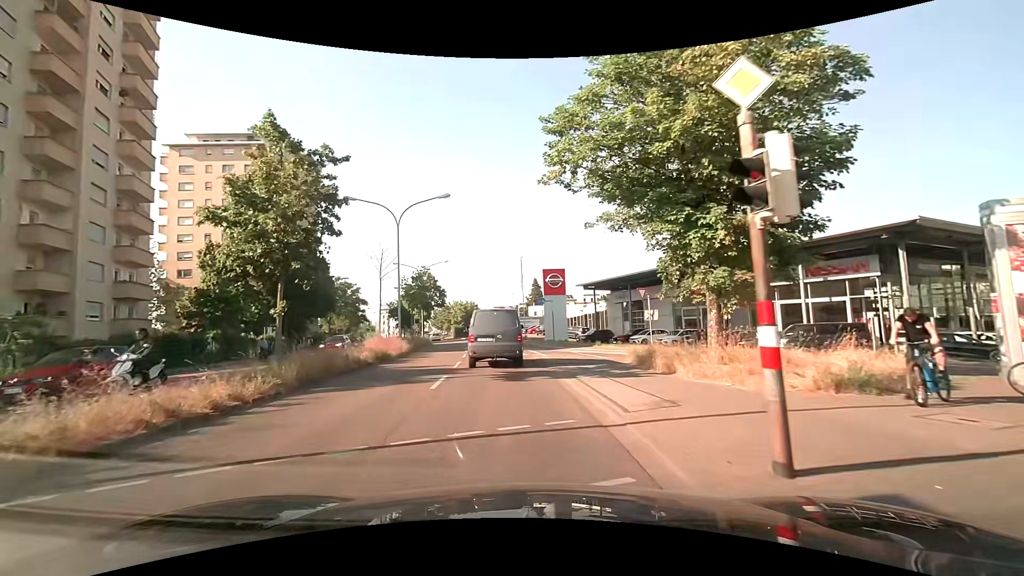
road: secondary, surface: asphalt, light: Day
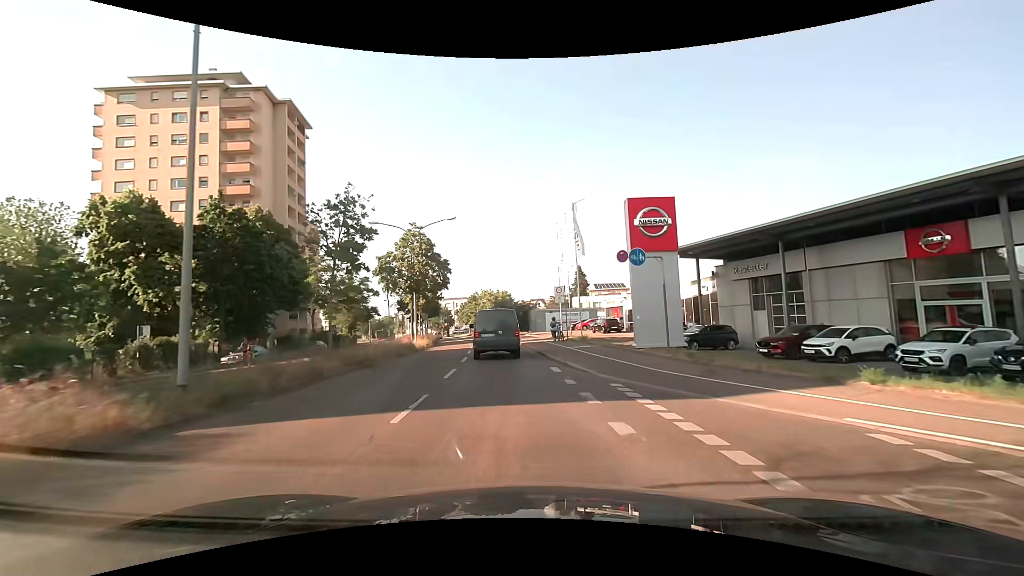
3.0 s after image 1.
(-0.7, +23.0) m; -3°
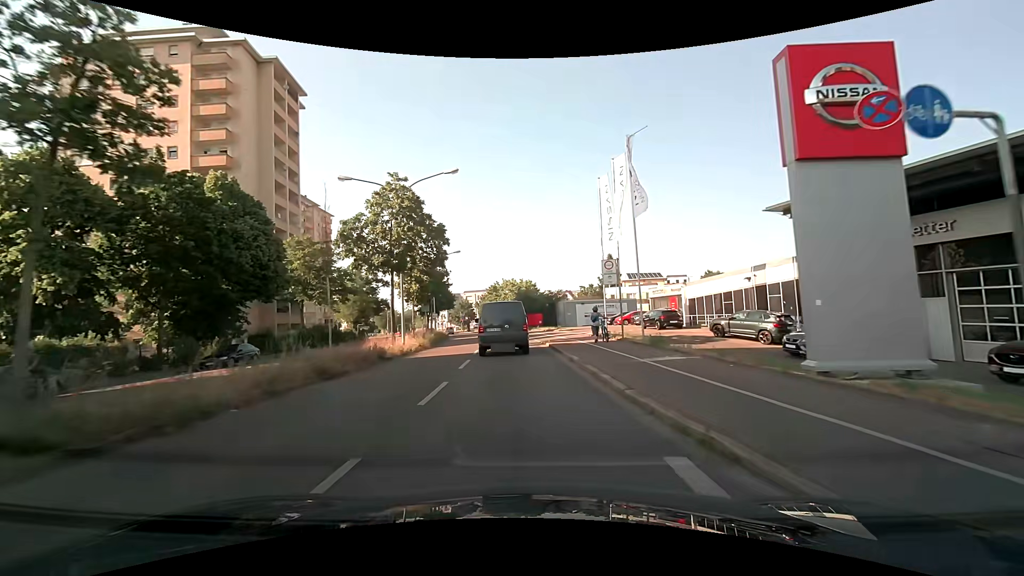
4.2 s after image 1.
(-0.2, +11.0) m; -3°
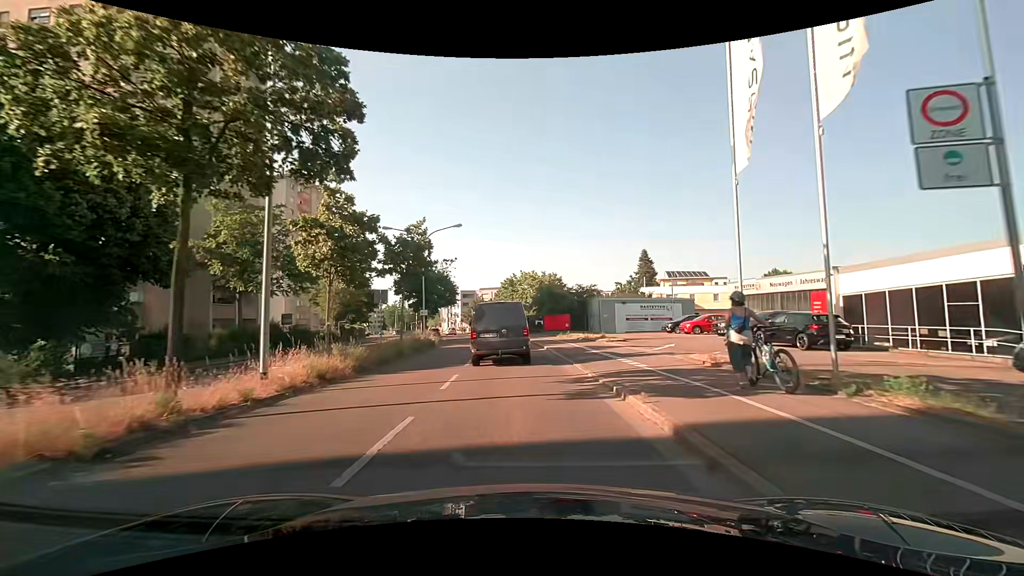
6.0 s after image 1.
(-0.4, +15.9) m; -3°
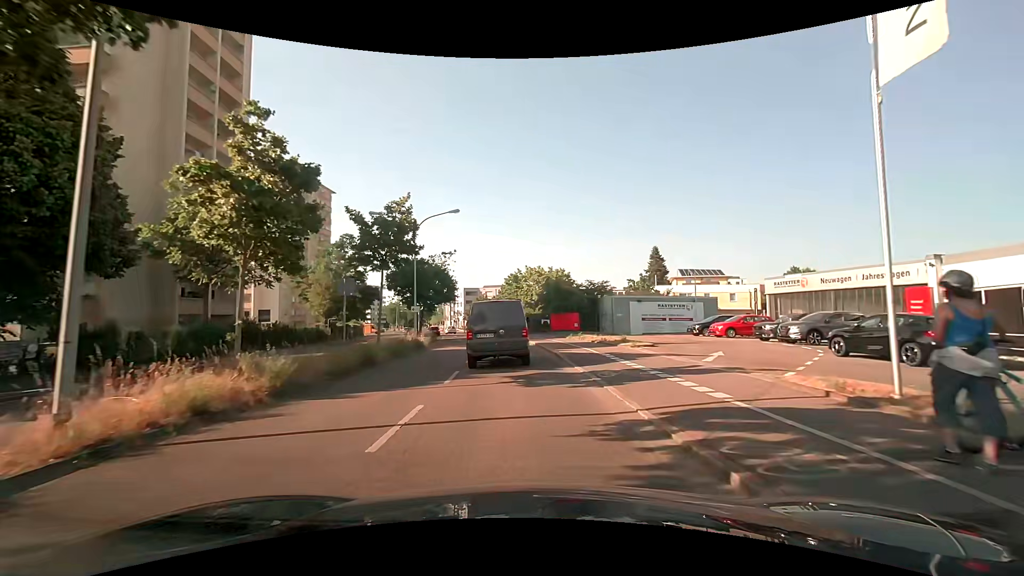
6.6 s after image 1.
(0.0, +4.9) m; -1°
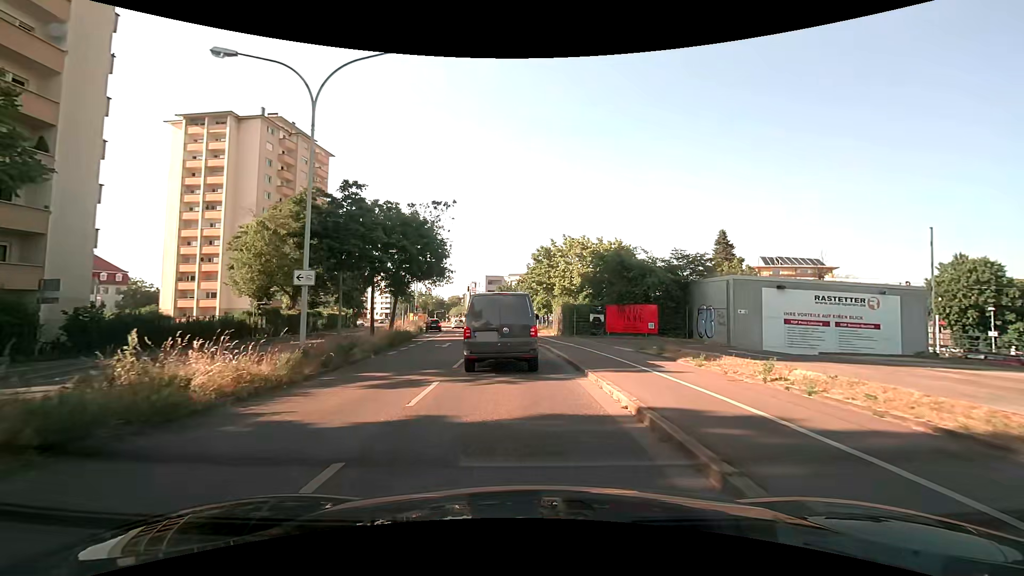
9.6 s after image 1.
(-0.4, +21.4) m; -3°
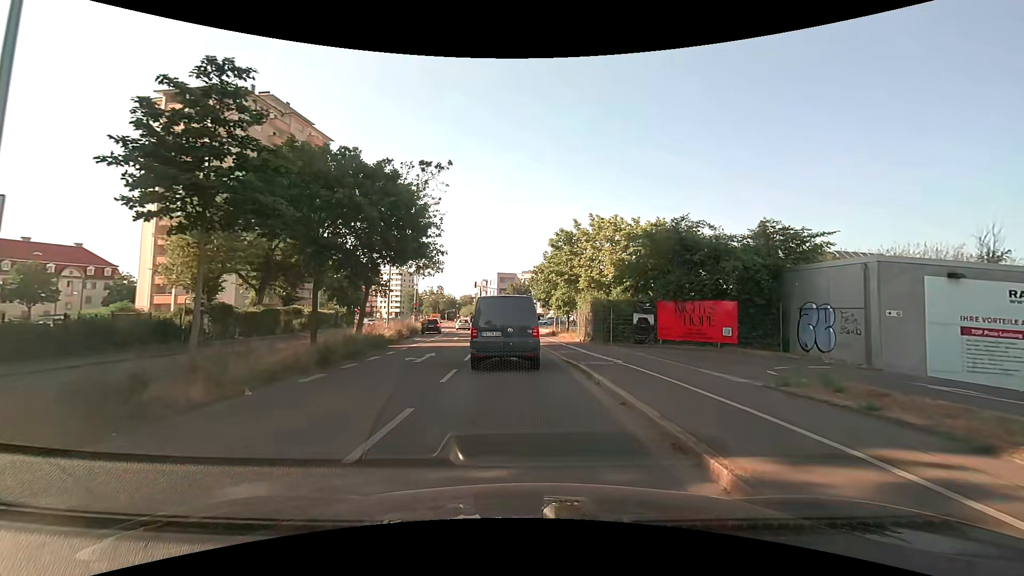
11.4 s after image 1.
(-0.1, +9.2) m; -2°
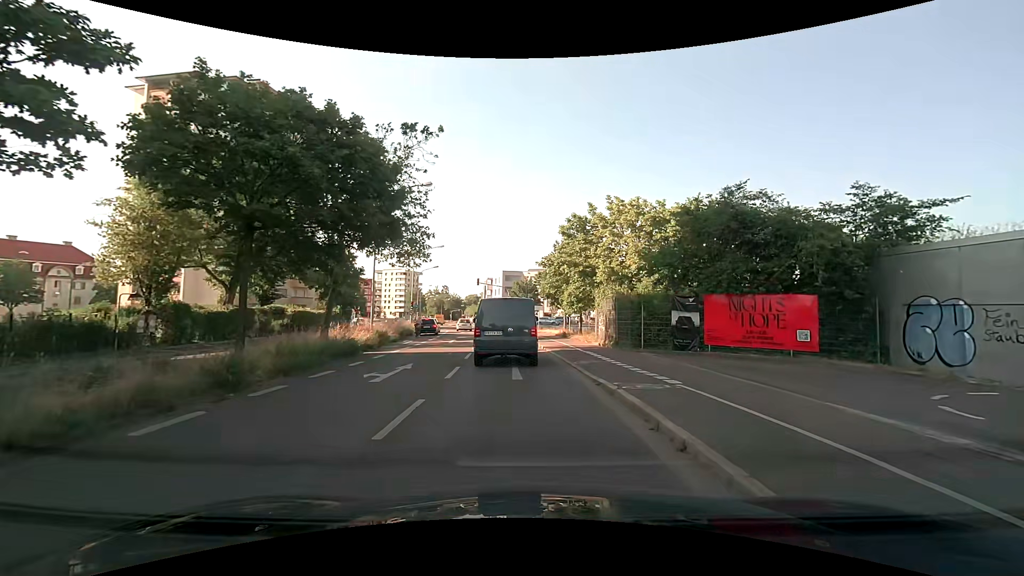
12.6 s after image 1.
(0.0, +5.1) m; 0°
(0, +10) (0, +20) (-1, +30) (-2, +40) (-3, +50) (-4, +60) (-5, +70) (-8, +79) (-10, +89) (-12, +99) m
